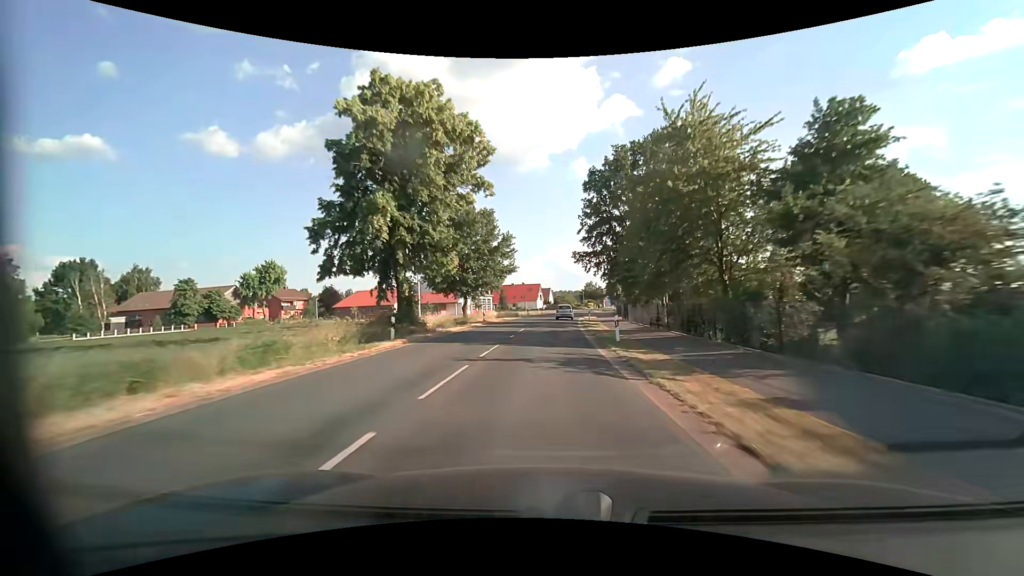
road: secondary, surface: asphalt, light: Day
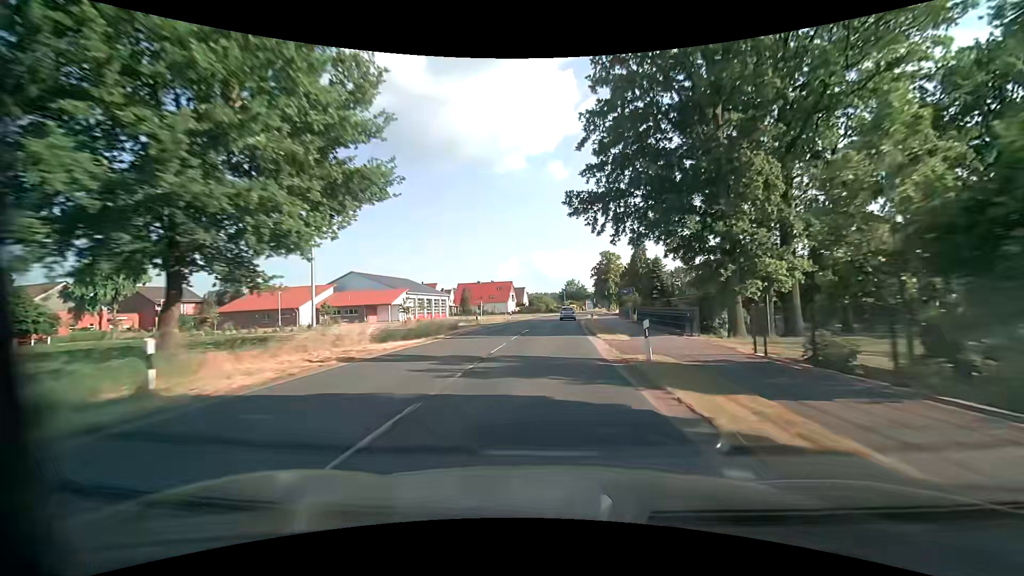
(+0.7, +34.2) m; +2°
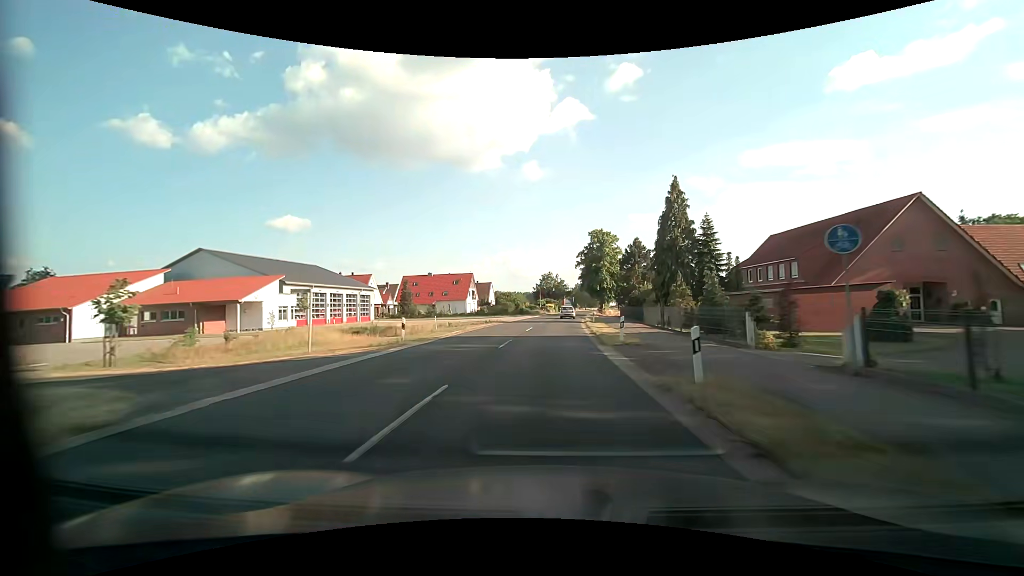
(+0.9, +34.3) m; +3°
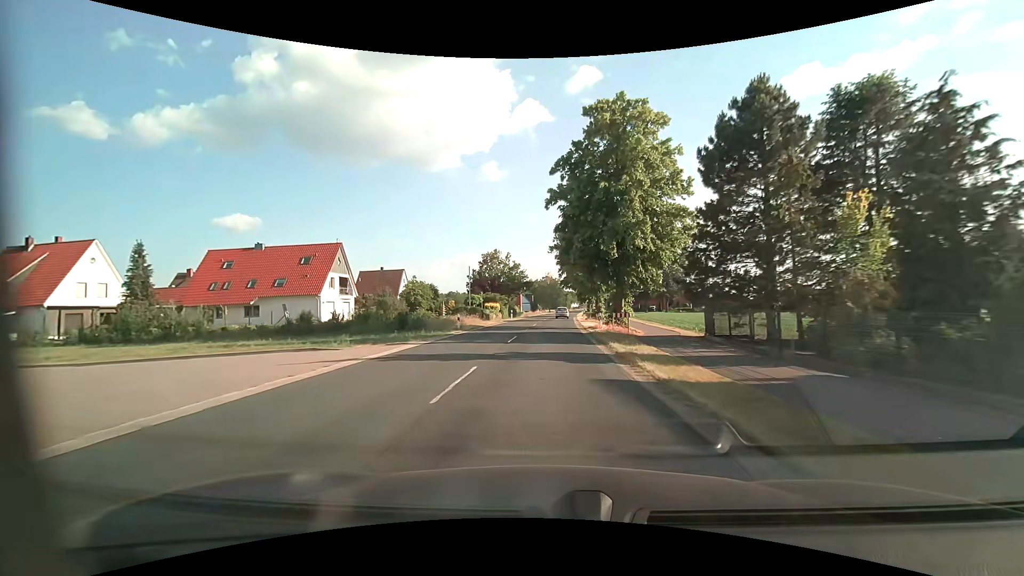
(+2.2, +57.2) m; +5°
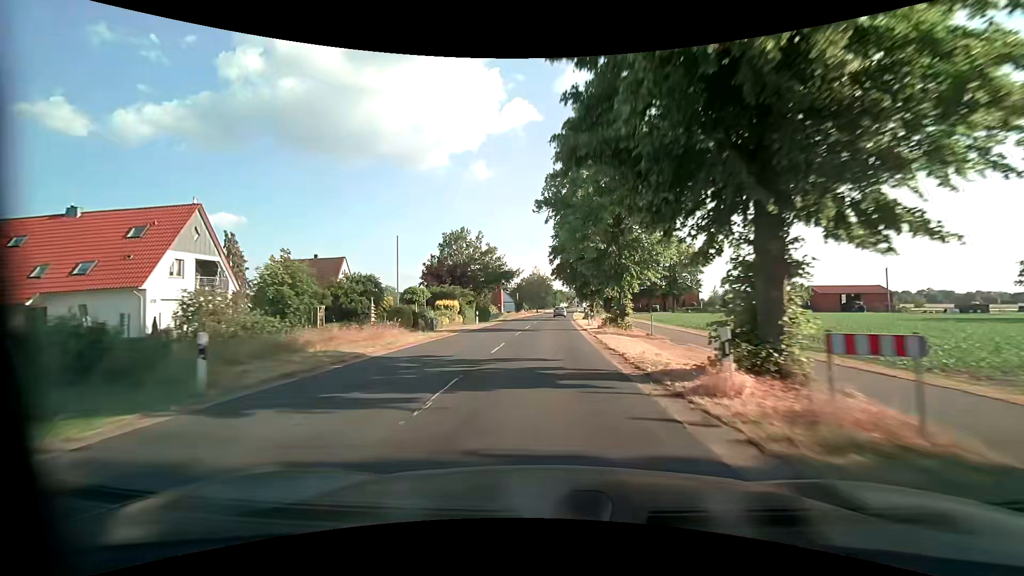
(+0.1, +23.0) m; +1°
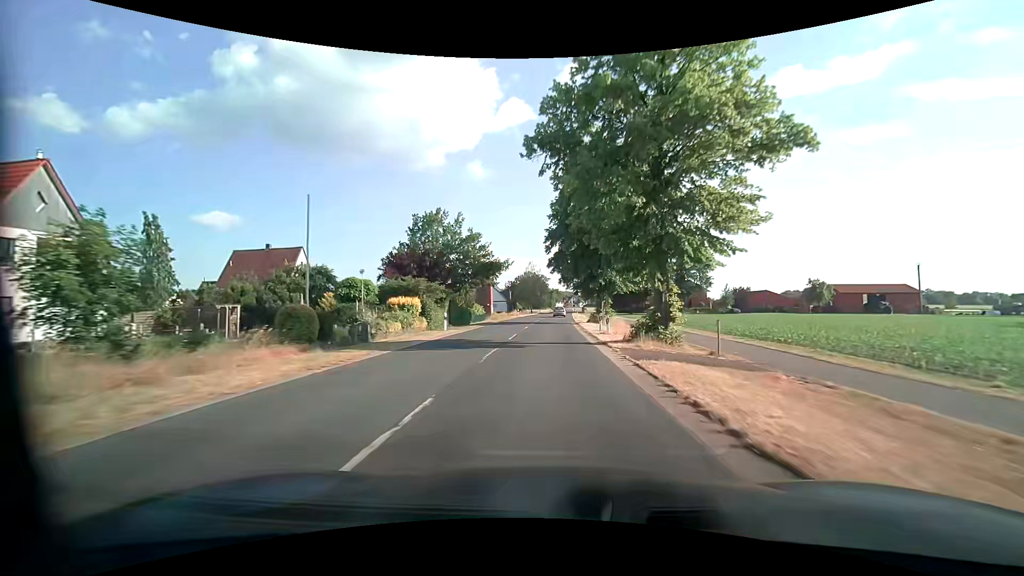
(0.0, +11.5) m; 0°
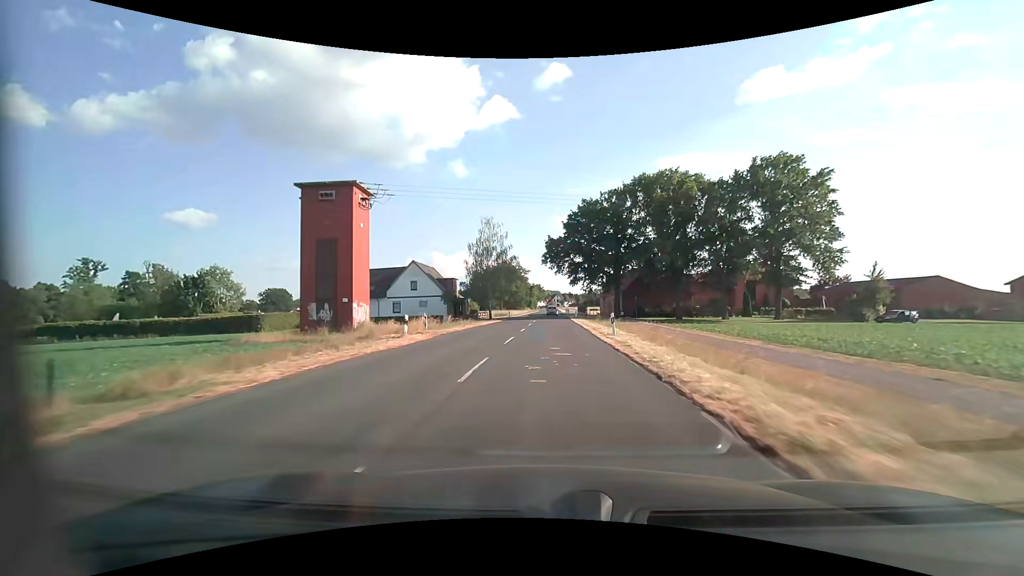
(+1.5, +57.5) m; +2°
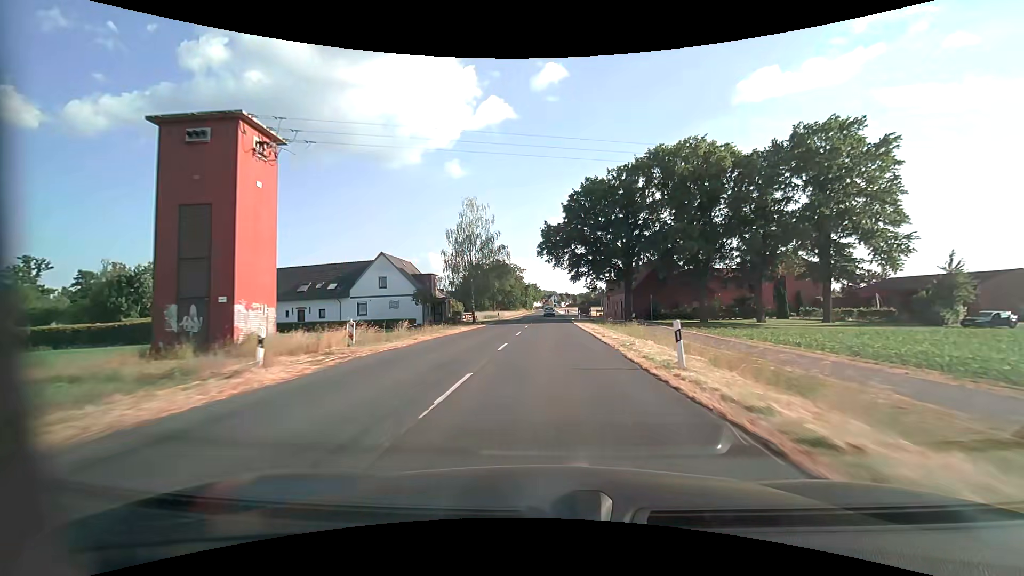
(+0.1, +11.5) m; 0°
(0, +10) (0, +20) (0, +30) (0, +40) (0, +50) (0, +60) (+1, +70) (+1, +80) (+1, +90) (+1, +100) m
